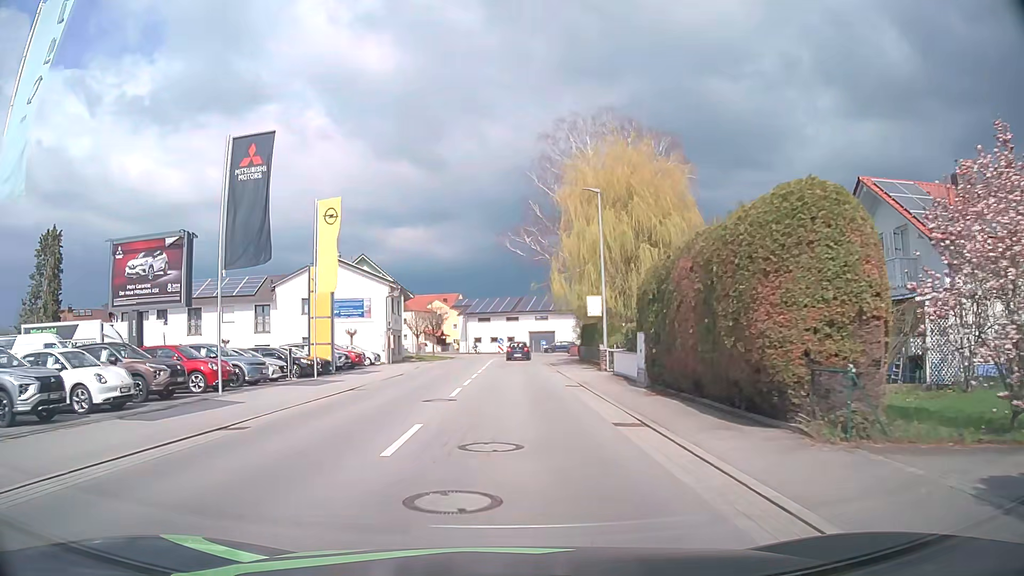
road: secondary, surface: asphalt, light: Day
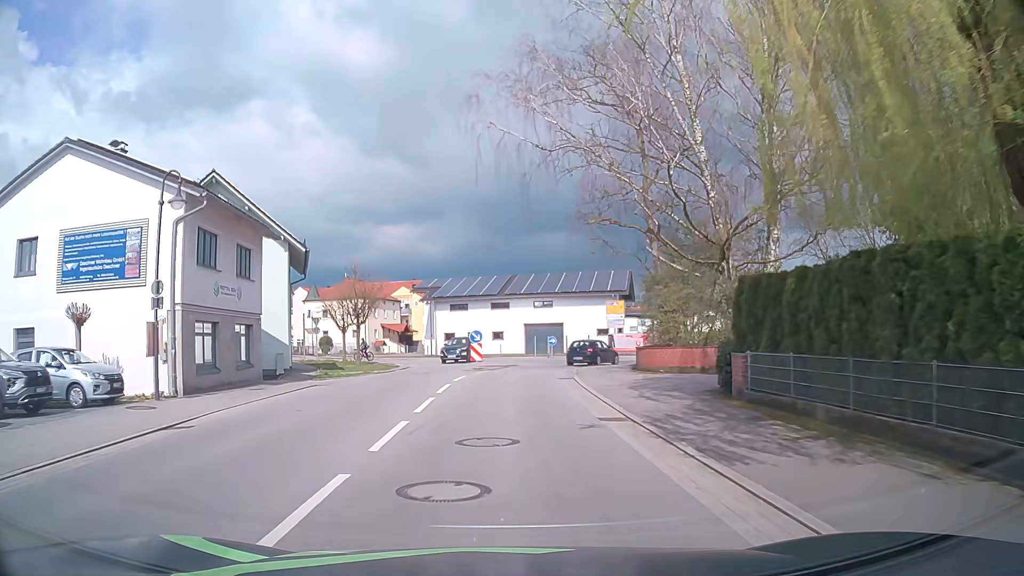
(+0.3, +31.4) m; +1°
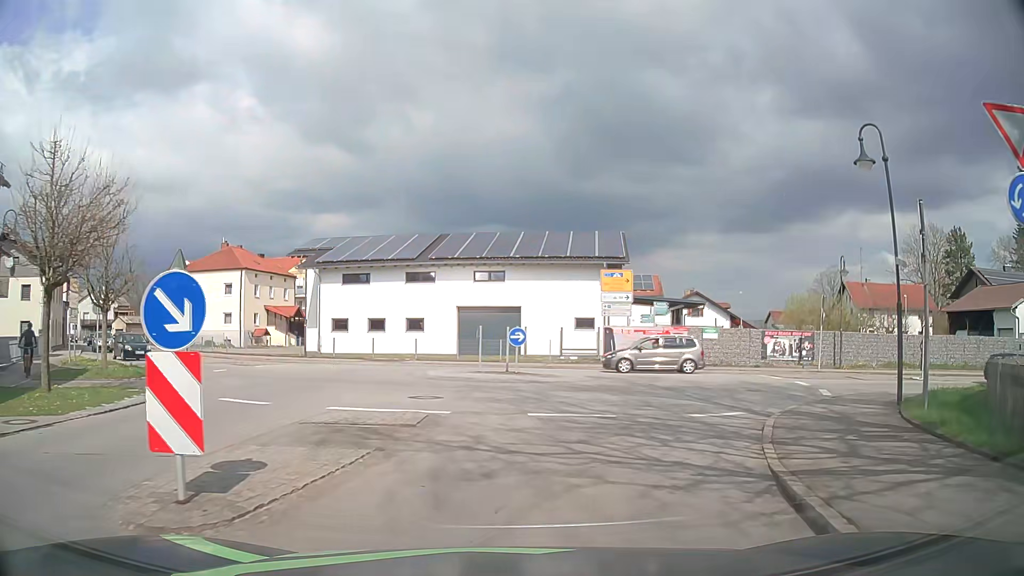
(+0.6, +24.8) m; +5°
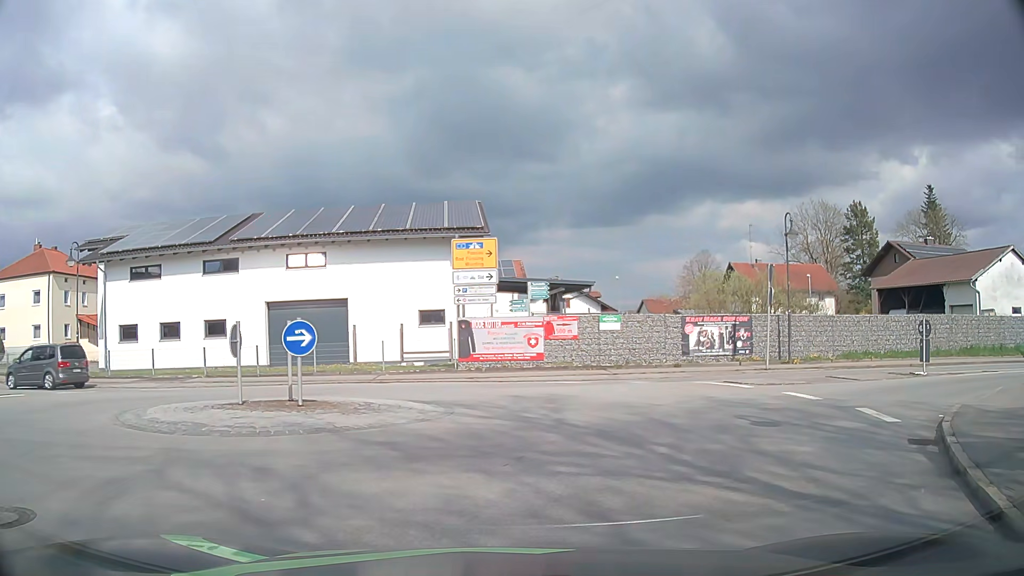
(+1.1, +9.5) m; +12°
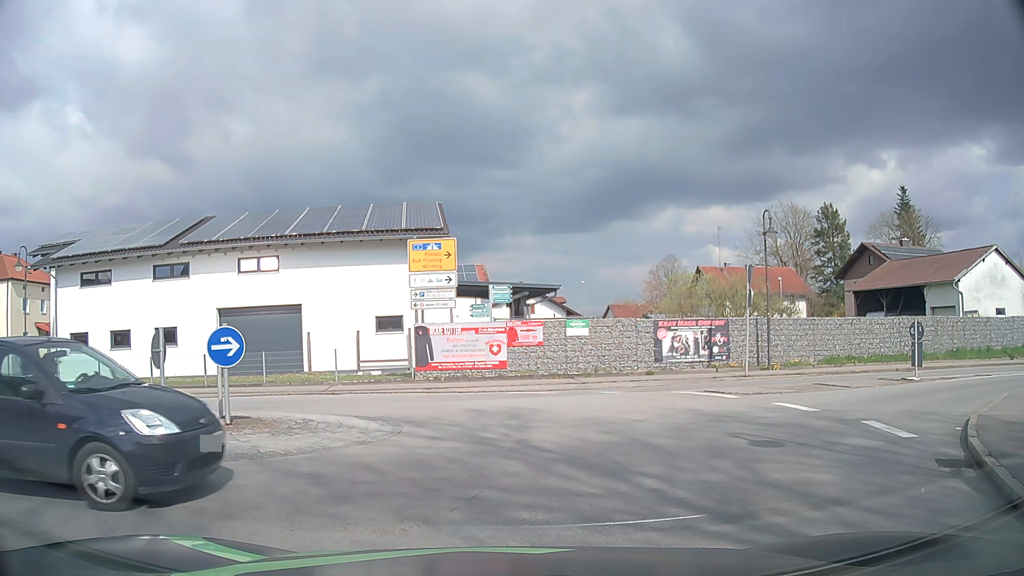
(+0.1, +1.4) m; +4°
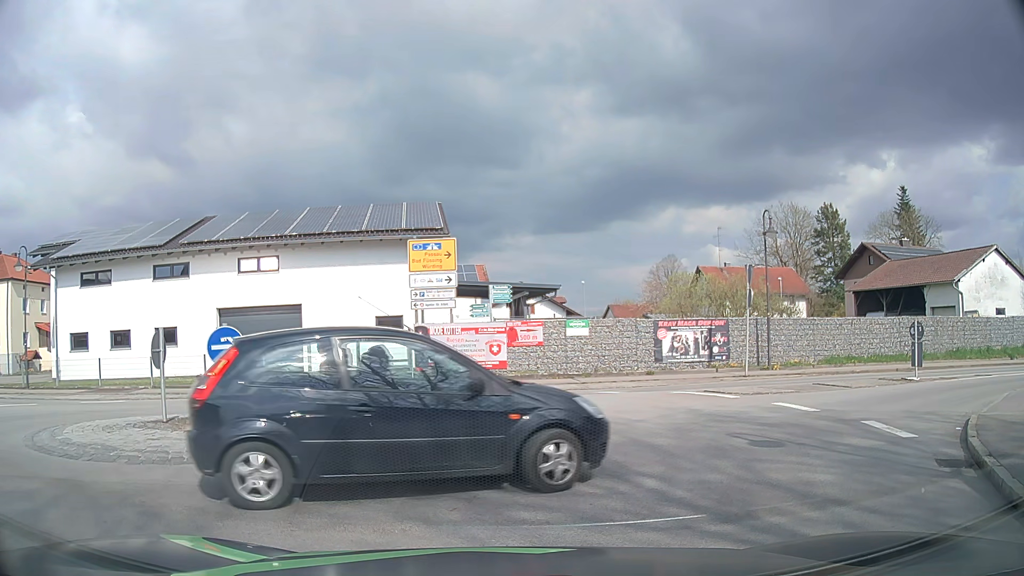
(0.0, 0.0) m; 0°
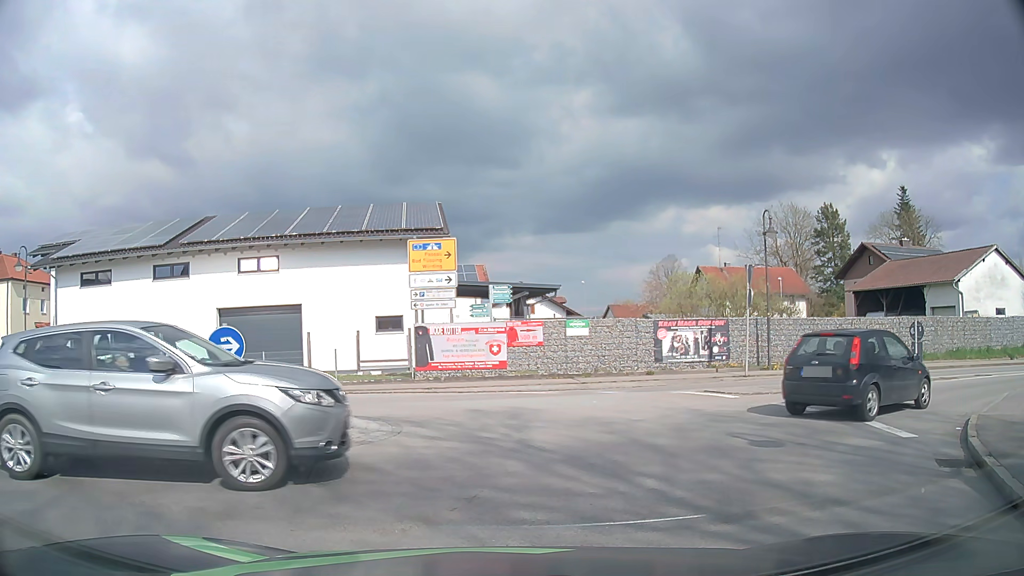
(0.0, 0.0) m; 0°
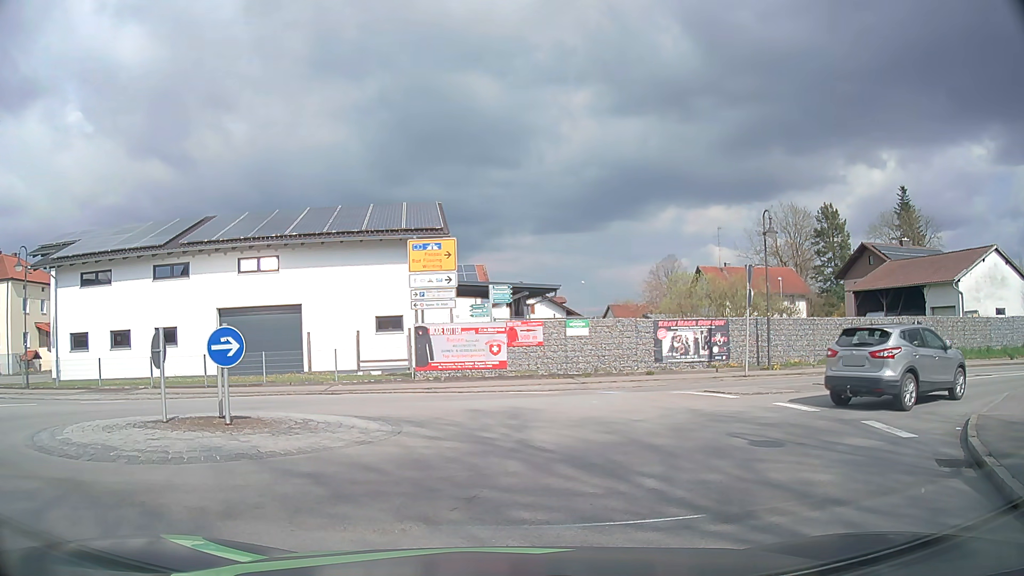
(0.0, 0.0) m; 0°
